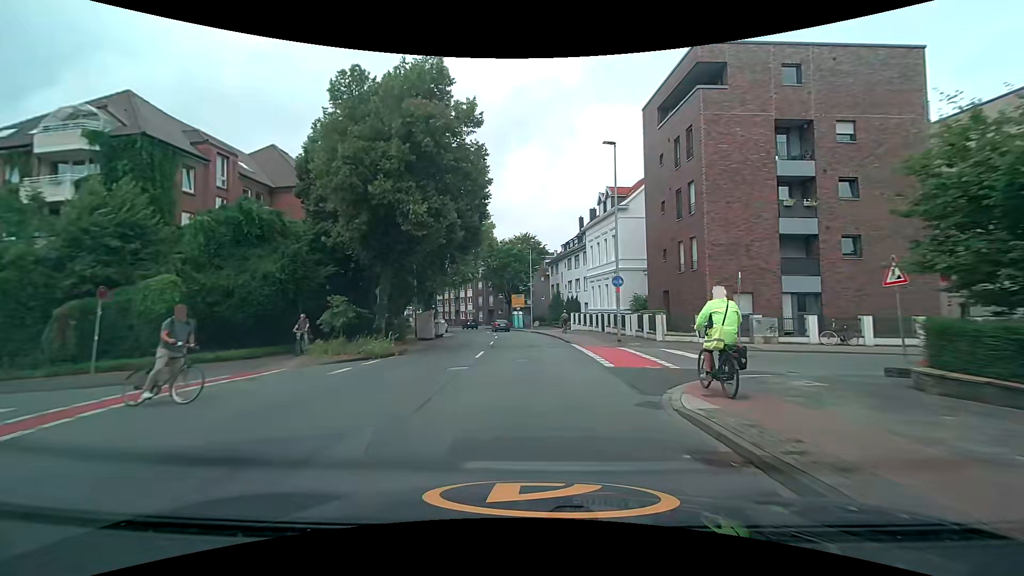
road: tertiary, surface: asphalt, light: Day
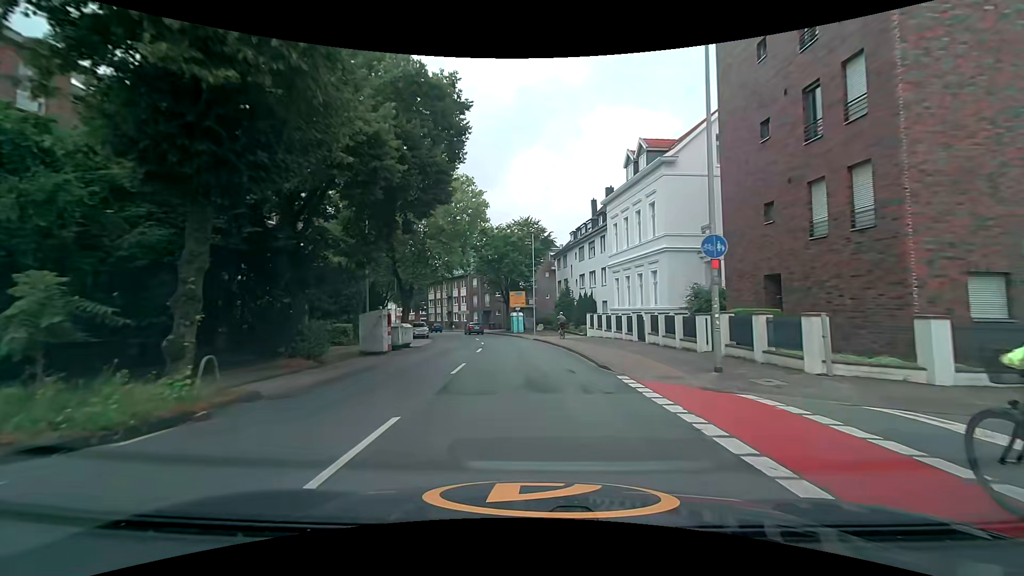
(+0.2, +13.0) m; 0°
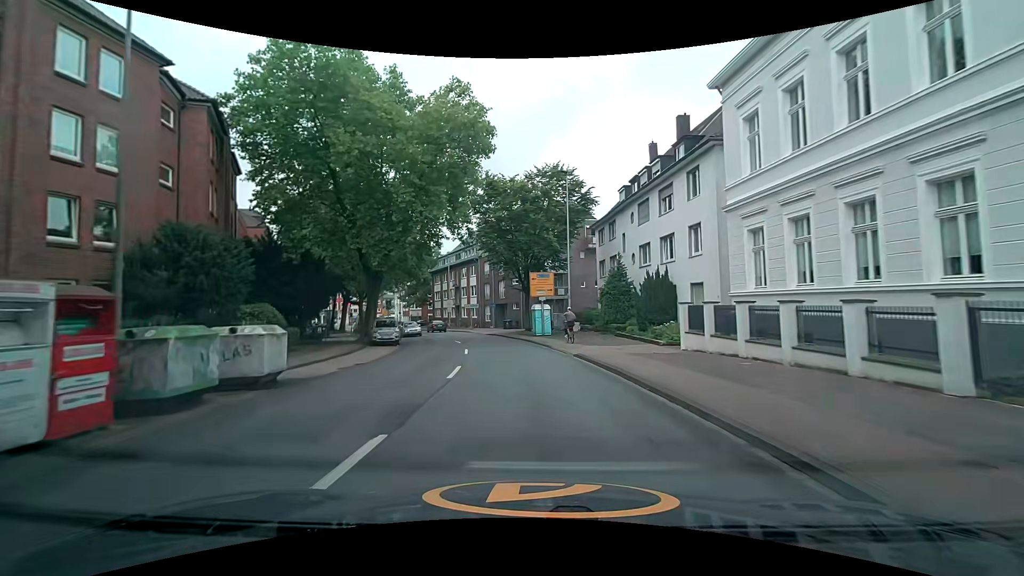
(-0.3, +19.4) m; -2°
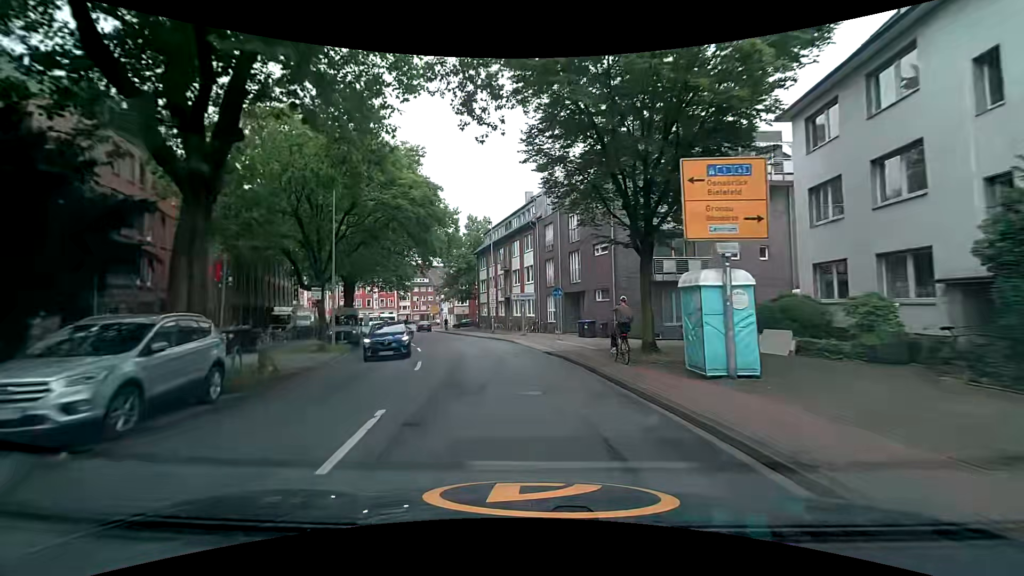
(-1.7, +25.5) m; -8°
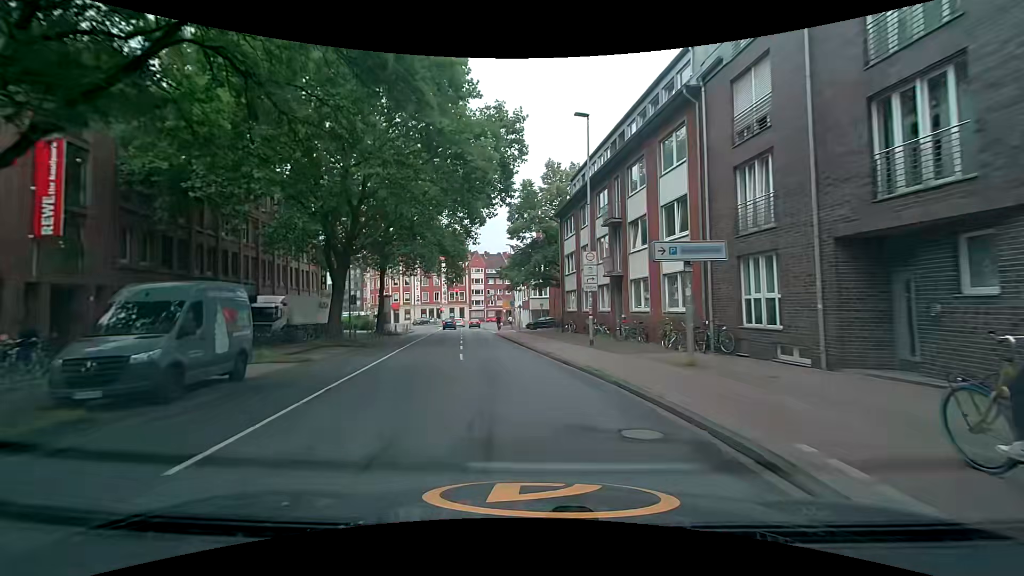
(-2.1, +23.8) m; -10°
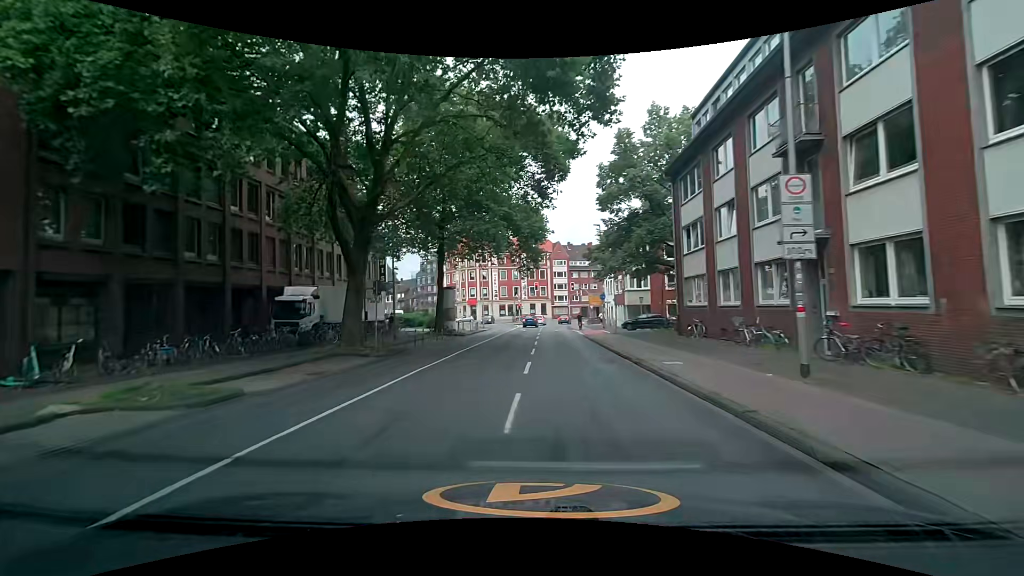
(-0.7, +10.8) m; -10°
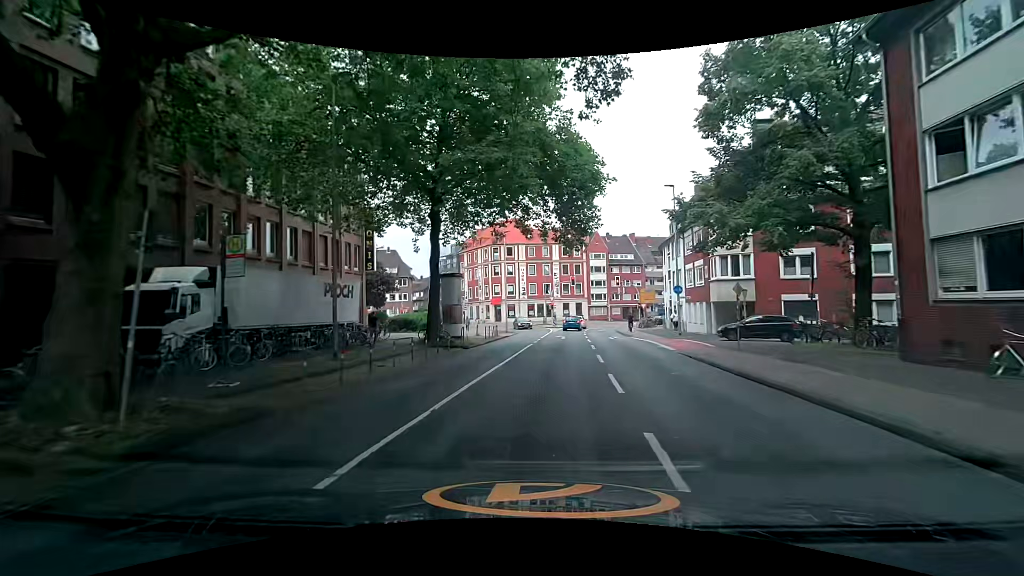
(-0.6, +14.8) m; -3°
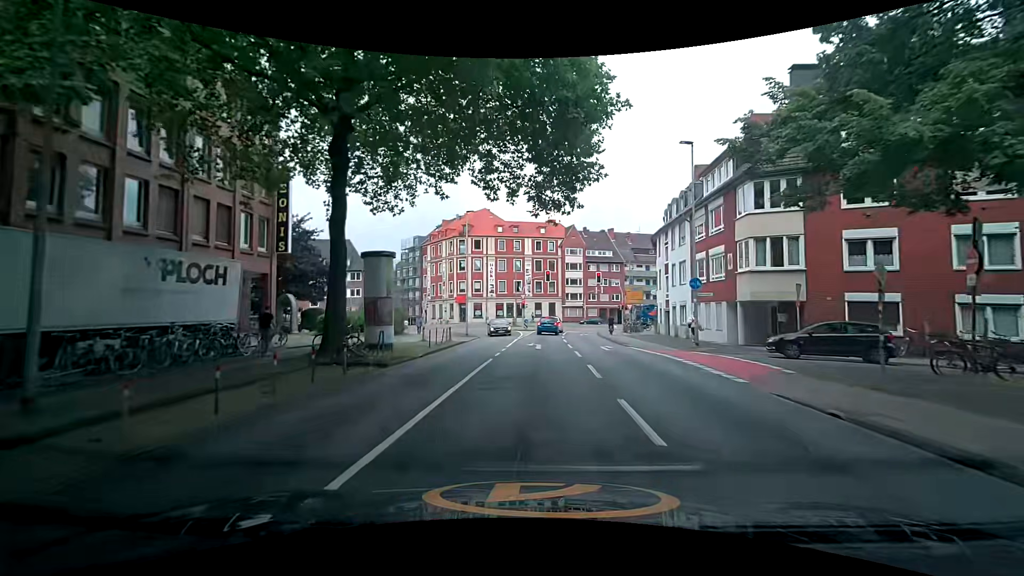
(+0.3, +9.5) m; +2°
